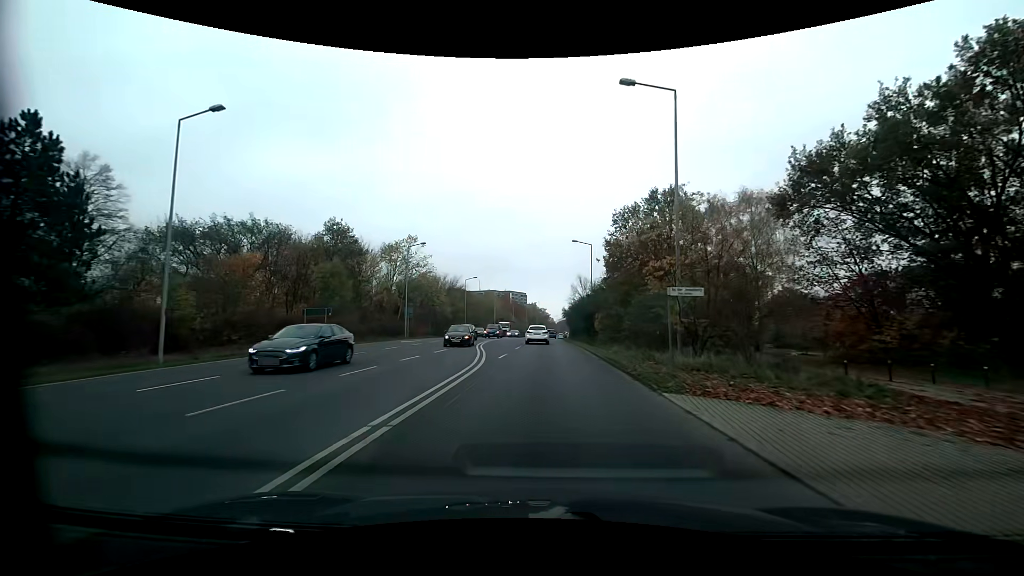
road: secondary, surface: asphalt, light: Day
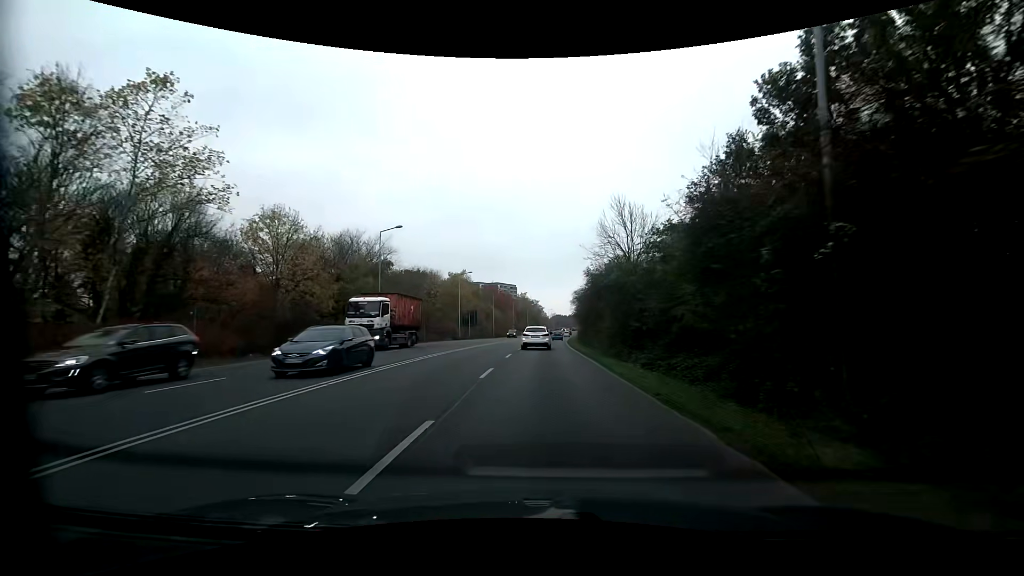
(+0.5, +44.5) m; +1°
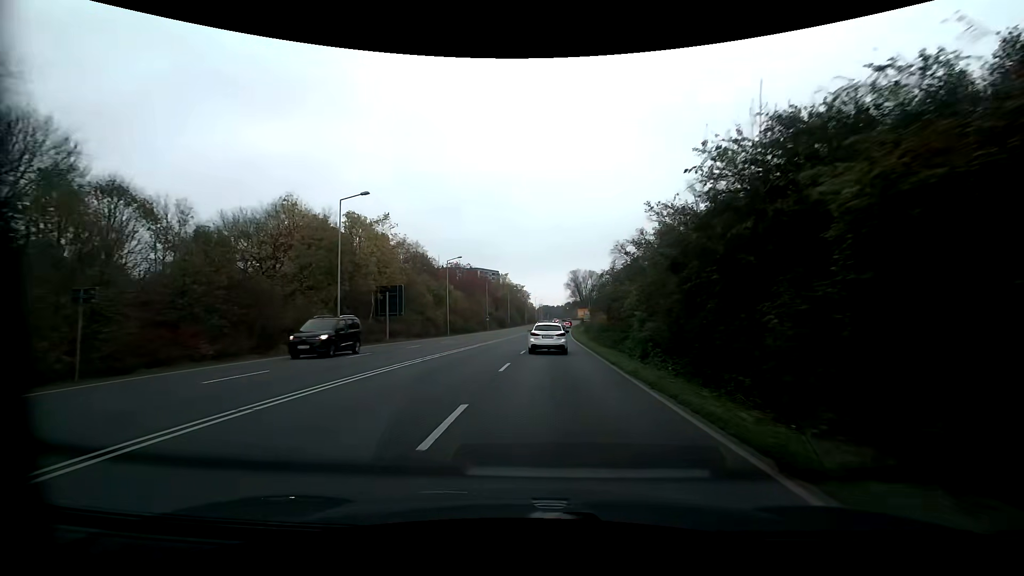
(+0.4, +43.7) m; +2°
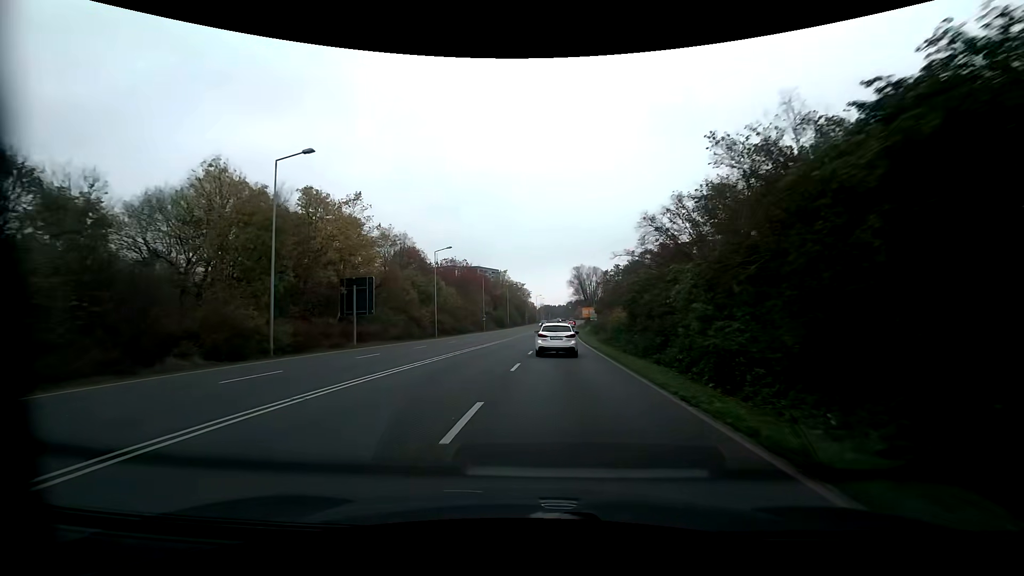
(0.0, +8.8) m; 0°
